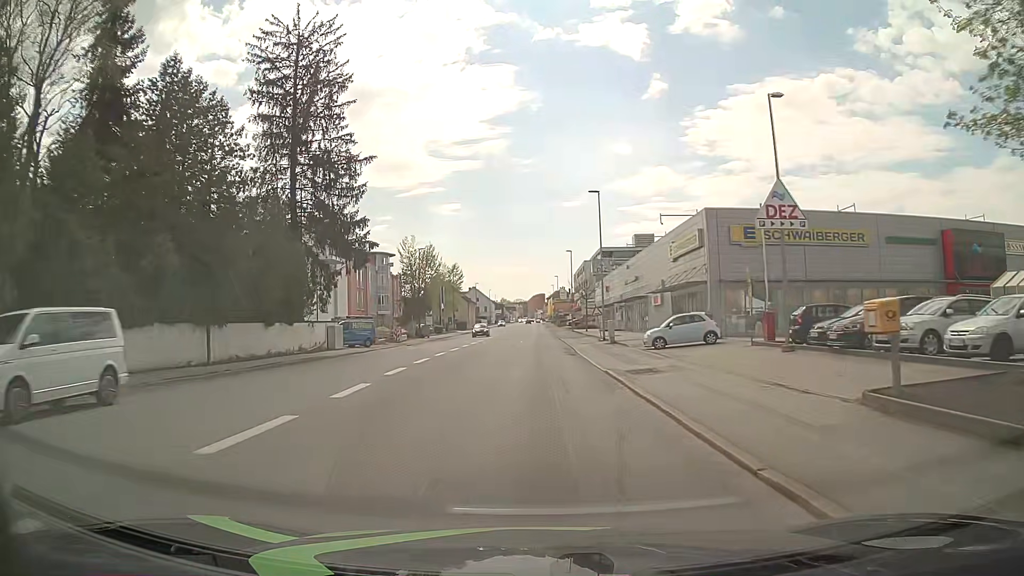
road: tertiary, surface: asphalt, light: Day
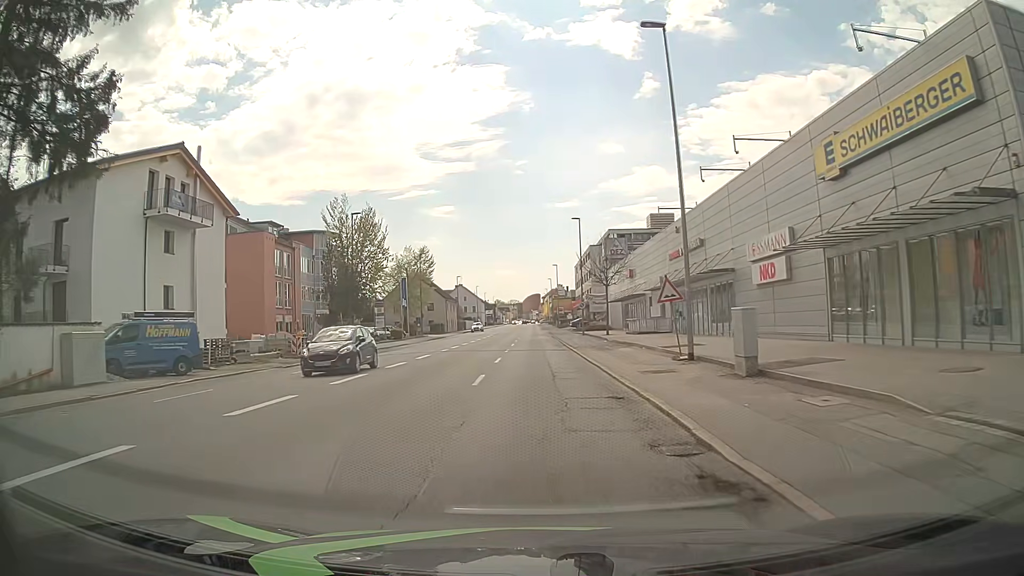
(+0.3, +27.1) m; 0°
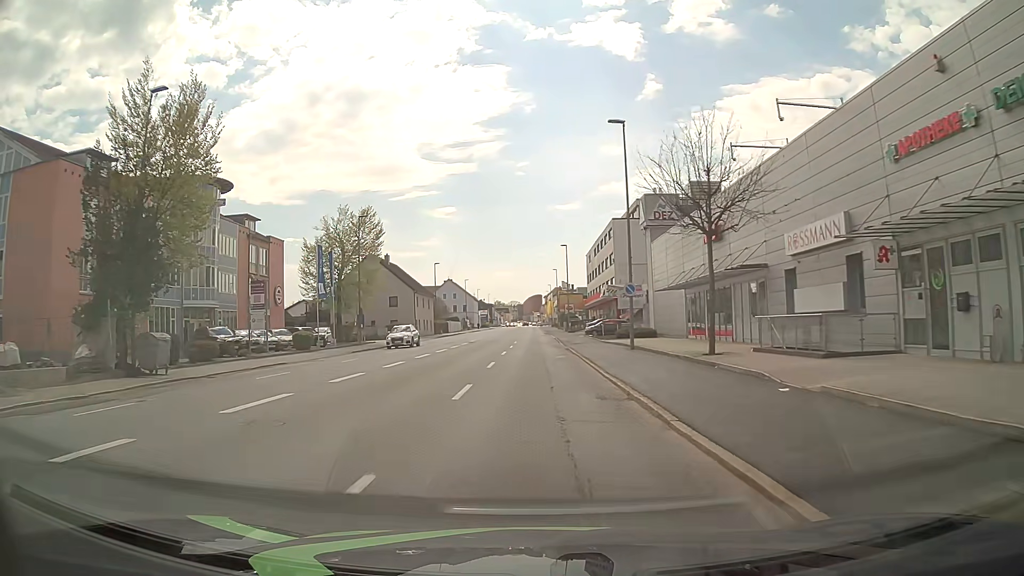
(+0.2, +30.1) m; +1°
(0, +10) (0, +20) (0, +30) (0, +40) (0, +50) (-1, +60) (-1, +70) (-1, +80) (-1, +90) (-1, +100) m
